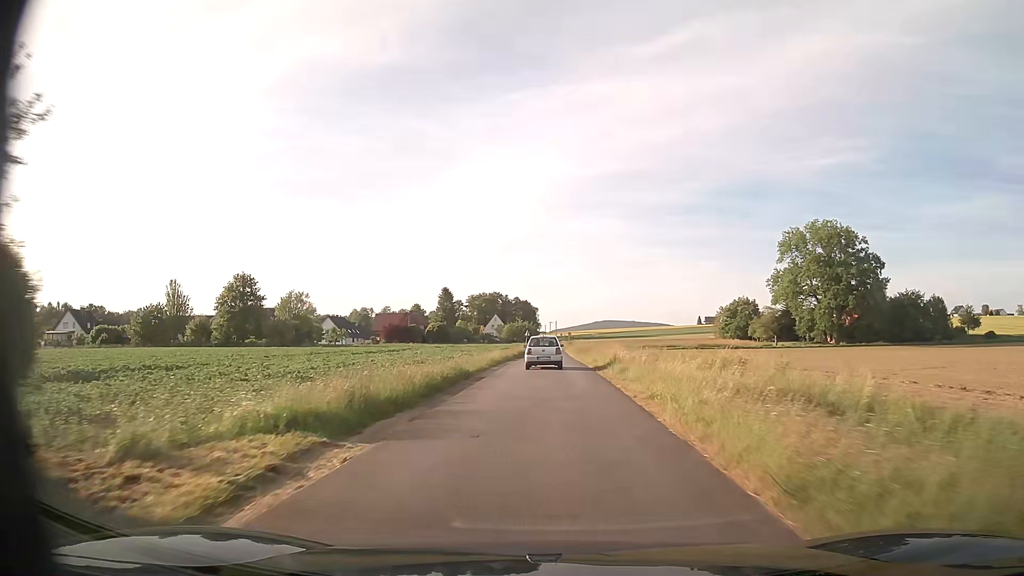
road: unclassified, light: Day
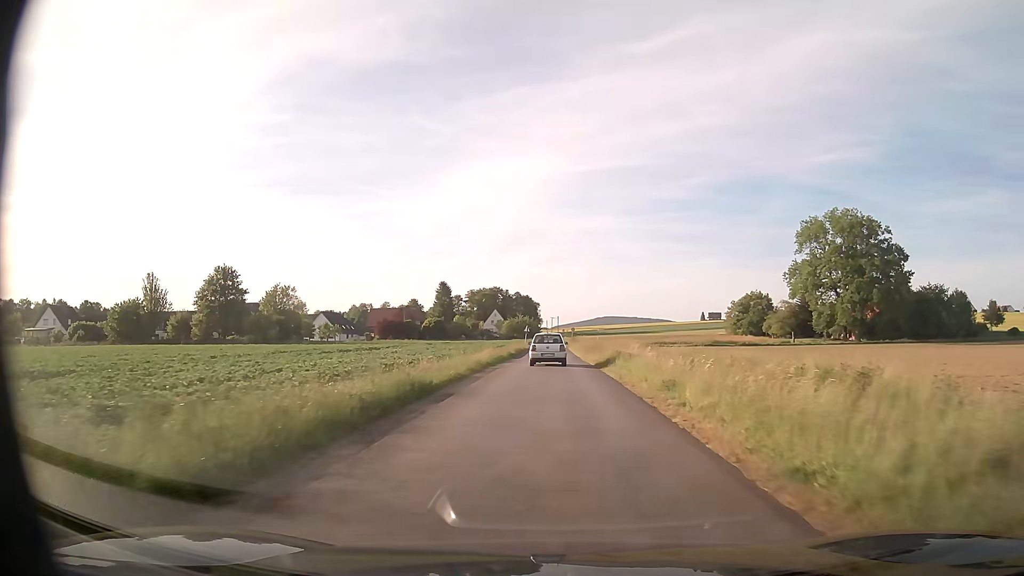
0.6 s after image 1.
(-0.1, +8.7) m; 0°
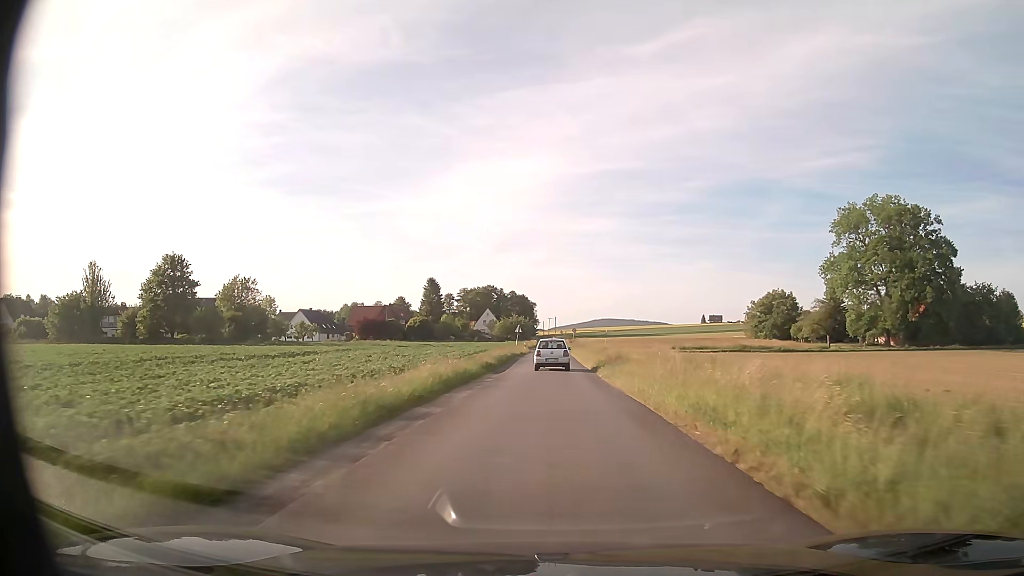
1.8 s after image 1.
(0.0, +17.4) m; 0°
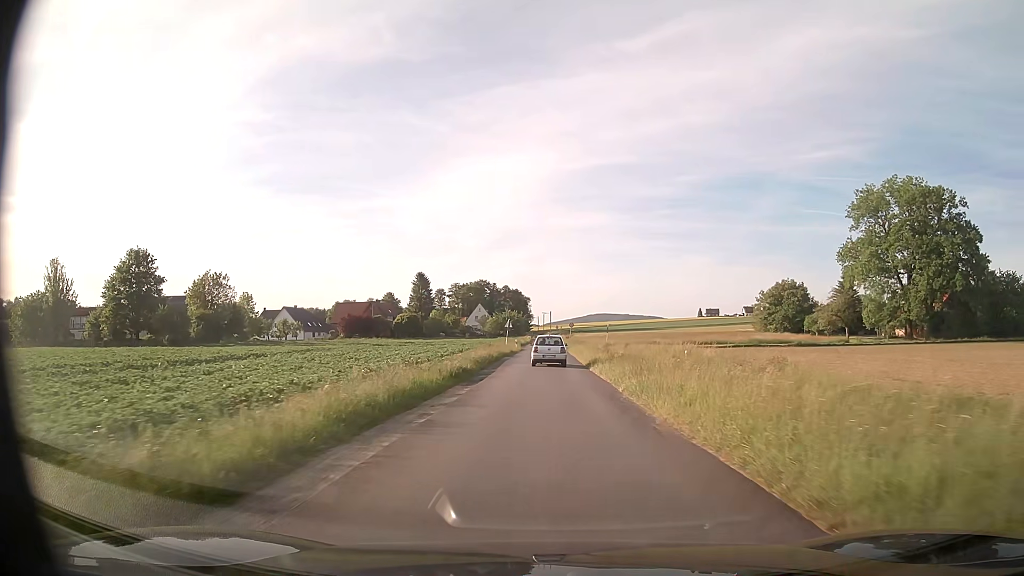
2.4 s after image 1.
(+0.1, +8.8) m; +1°
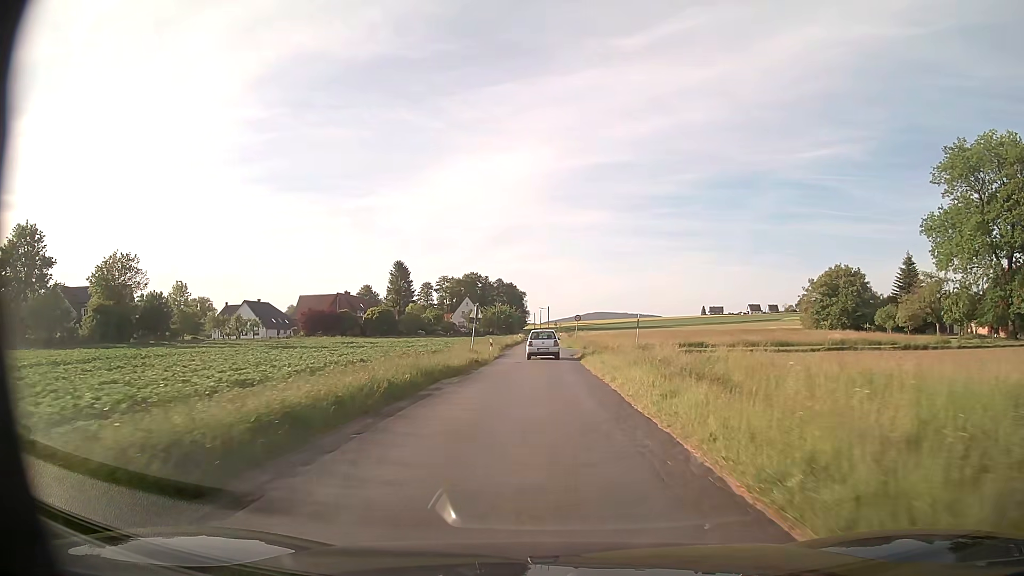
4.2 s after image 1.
(0.0, +25.5) m; 0°
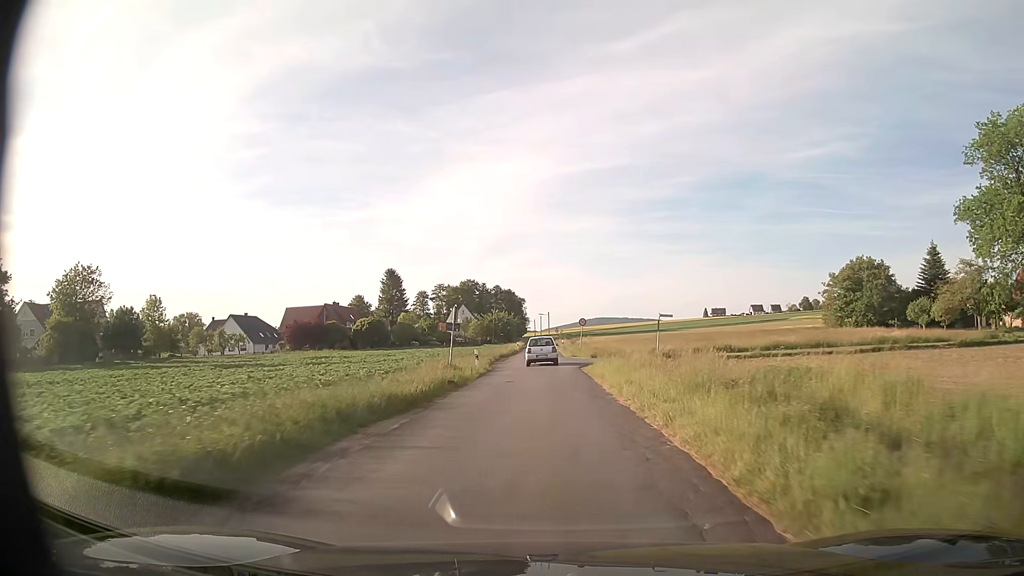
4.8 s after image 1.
(0.0, +8.2) m; 0°
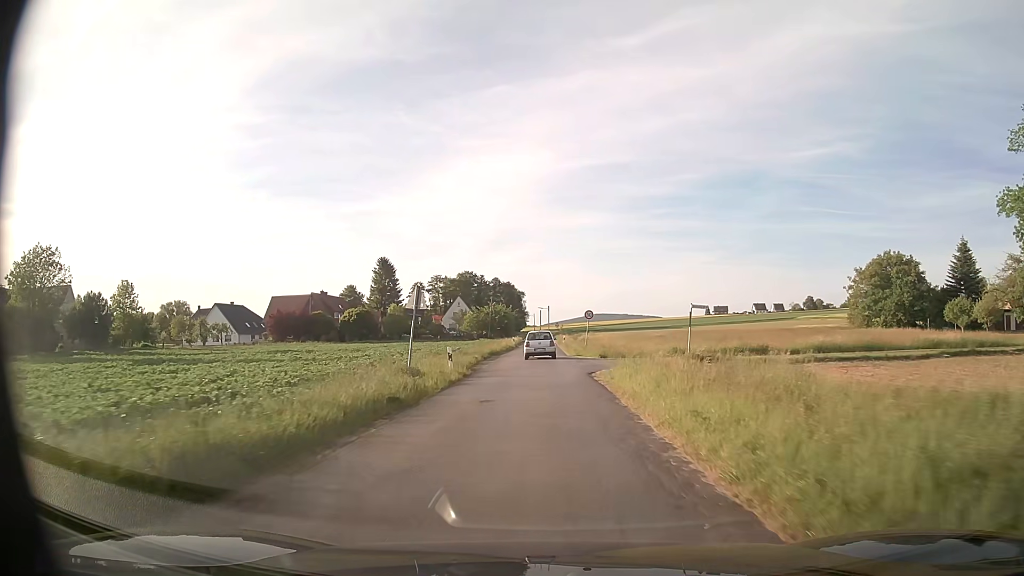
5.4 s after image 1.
(0.0, +8.2) m; 0°
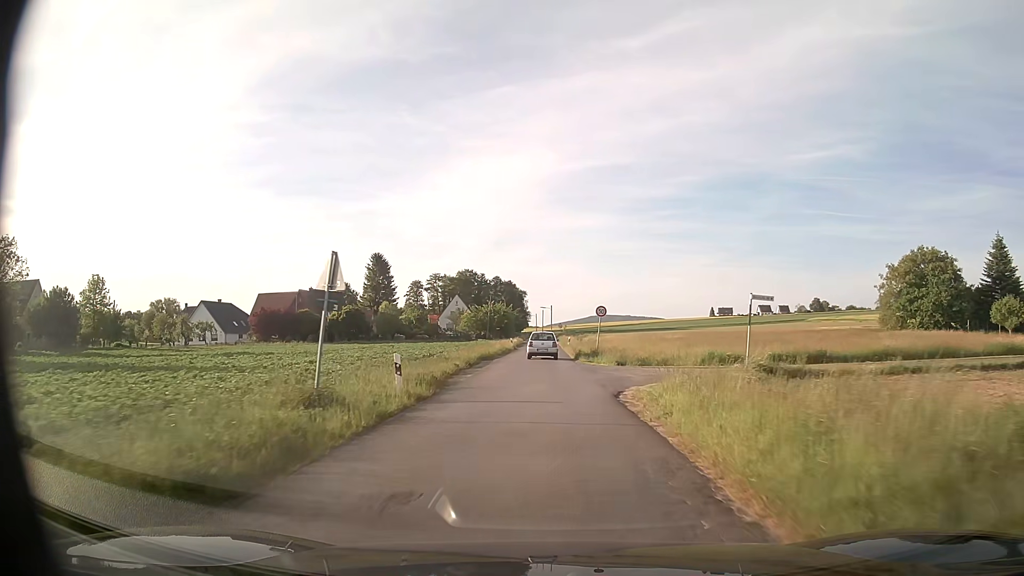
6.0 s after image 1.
(0.0, +8.2) m; 0°
